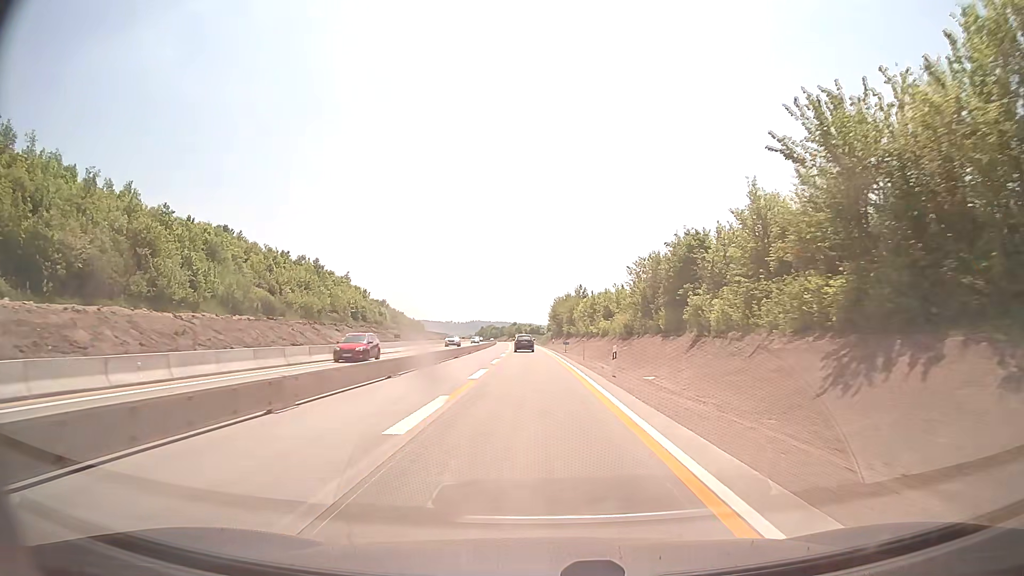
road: motorway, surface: concrete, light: Day
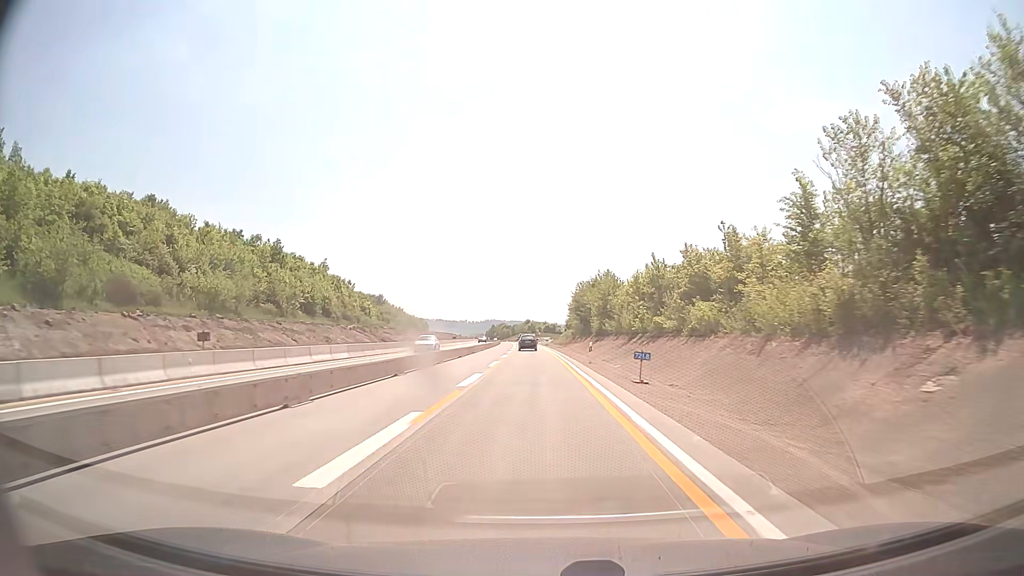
(-0.5, +39.2) m; -1°
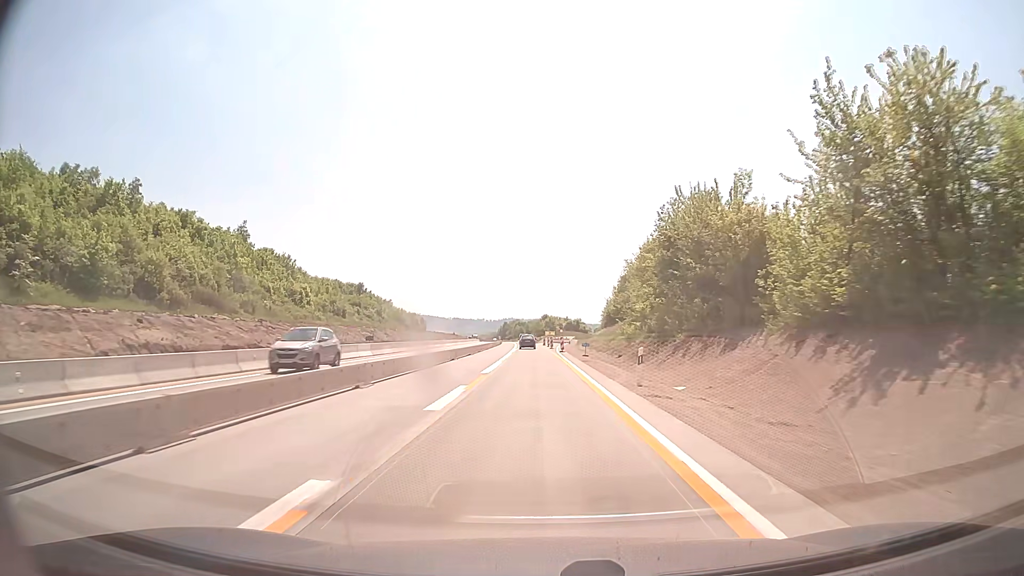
(-1.0, +65.4) m; -2°
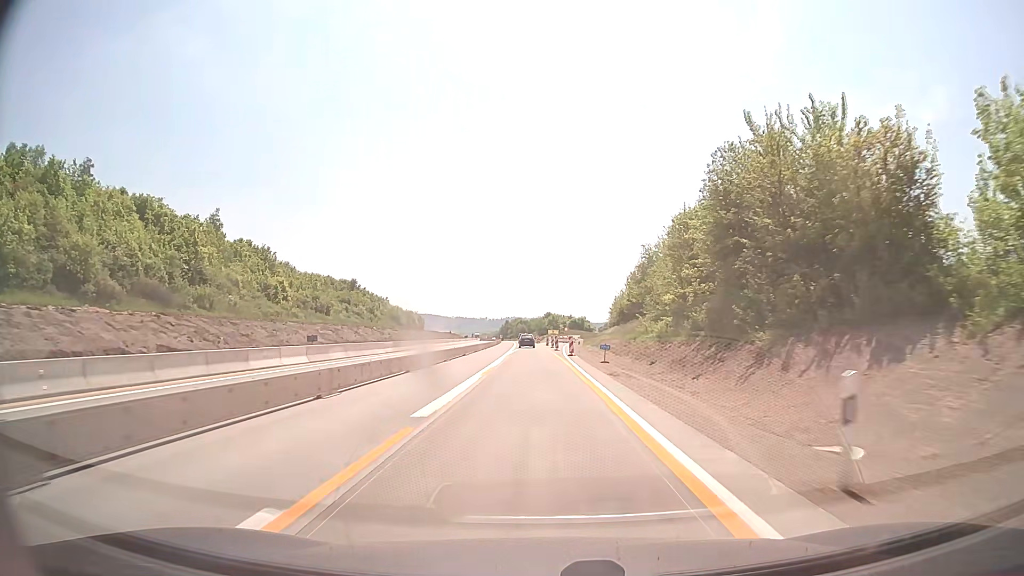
(0.0, +13.1) m; 0°
(0, +10) (0, +20) (0, +30) (0, +40) (0, +50) (-1, +60) (-1, +70) (-1, +80) (-1, +90) (-2, +100) m
